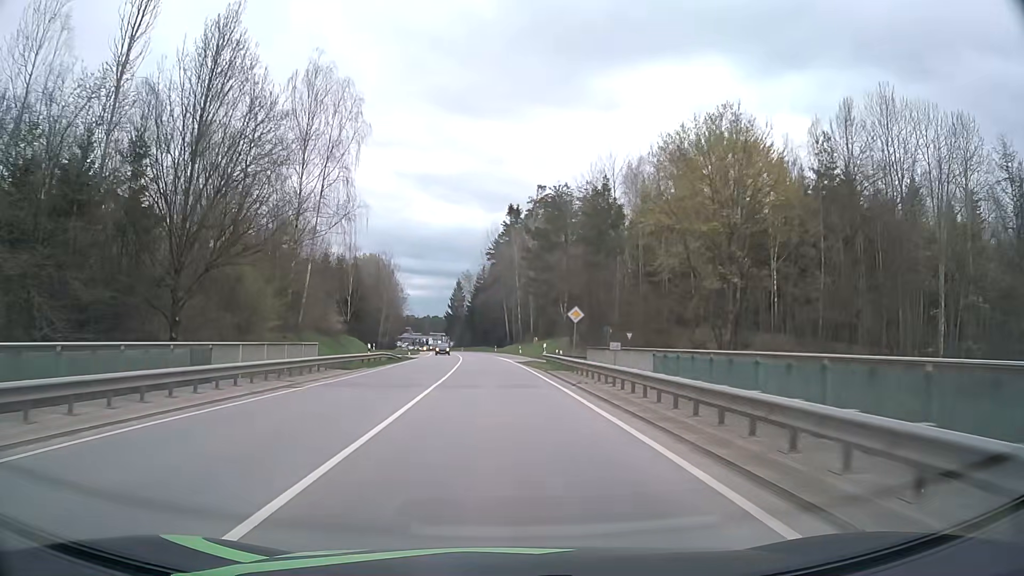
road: secondary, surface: asphalt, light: Day
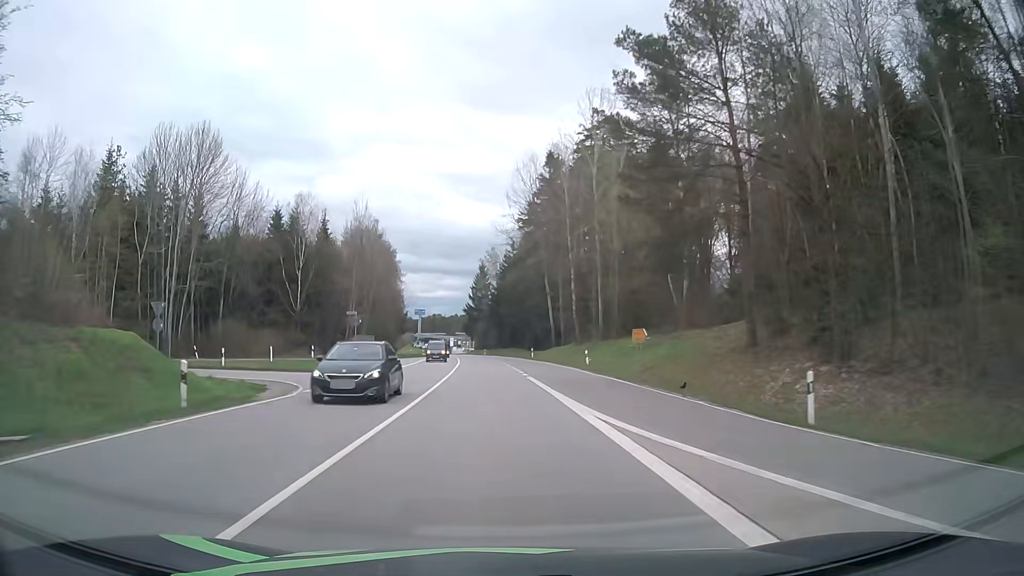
(-1.0, +46.2) m; -3°
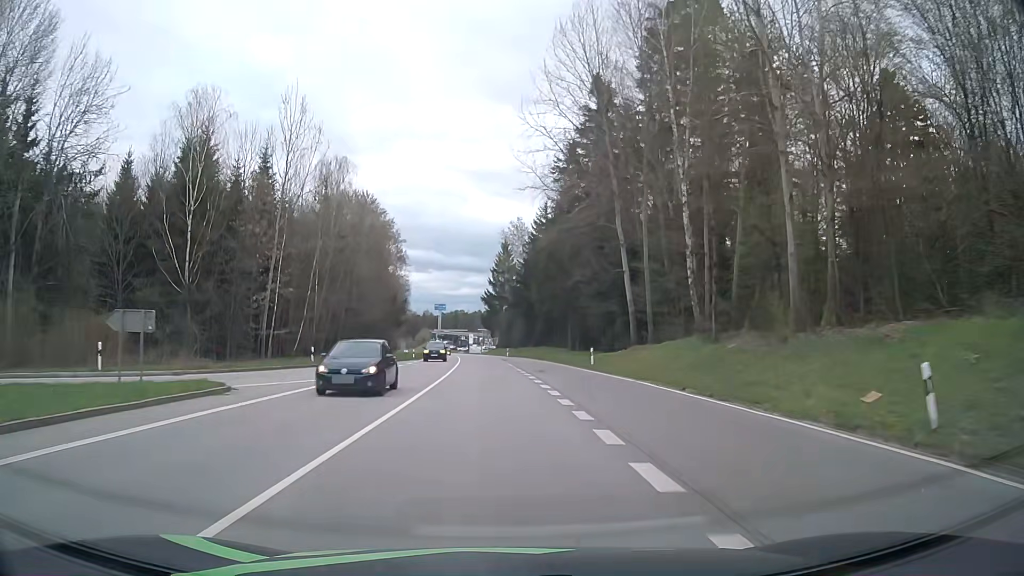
(-0.6, +34.1) m; -2°
(0, +10) (0, +20) (-1, +30) (-1, +40) (-1, +50) (-2, +60) (-3, +70) (-3, +80) (-4, +90) (-5, +100) m
